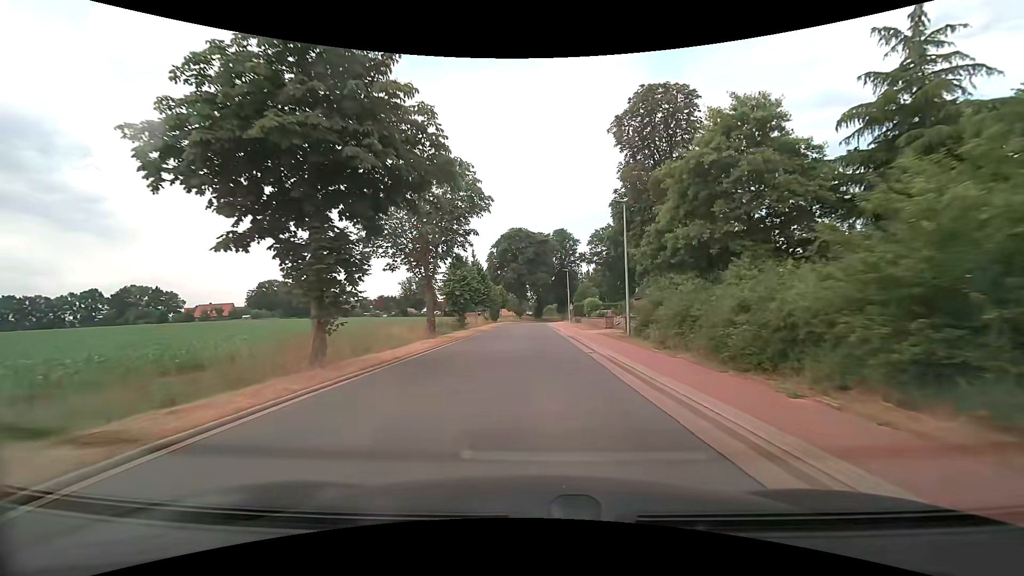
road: tertiary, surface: asphalt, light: Day
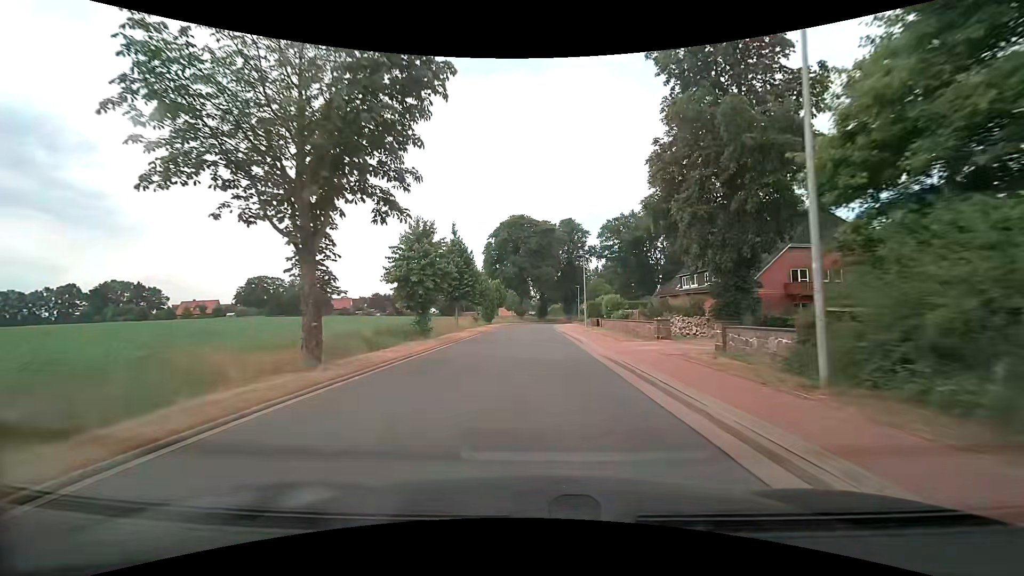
(-0.1, +14.9) m; -1°
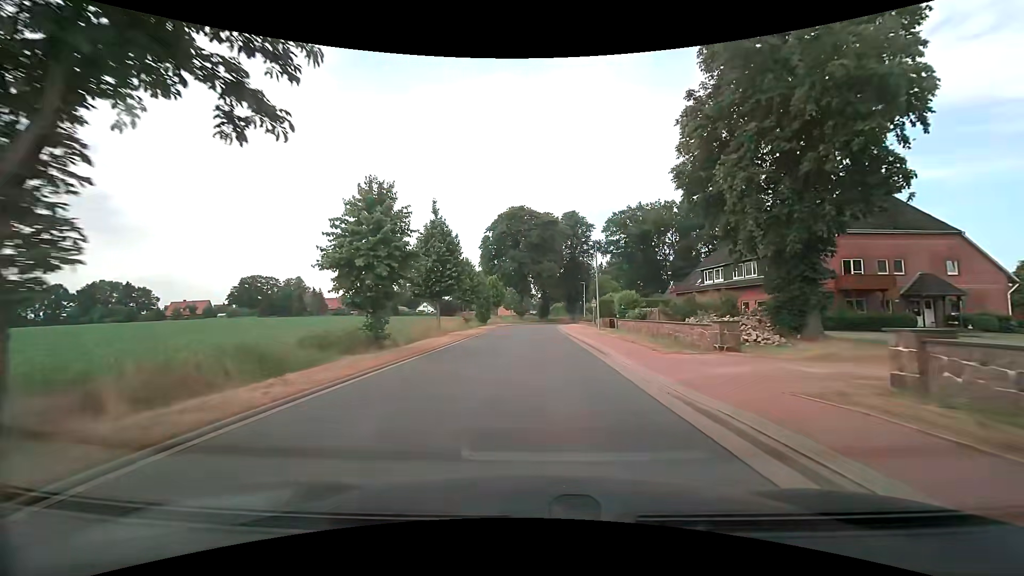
(0.0, +7.5) m; 0°
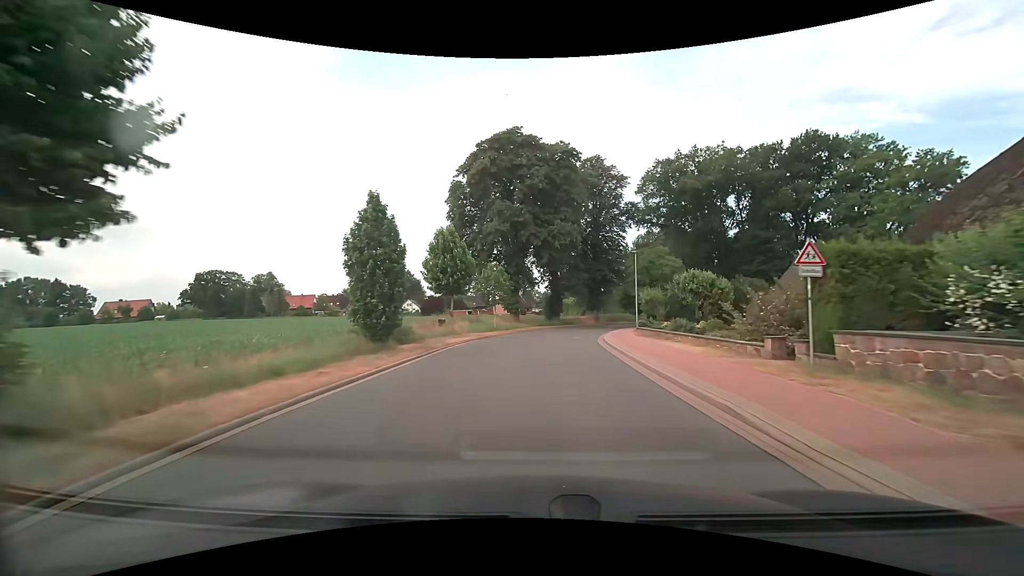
(-0.1, +37.3) m; 0°
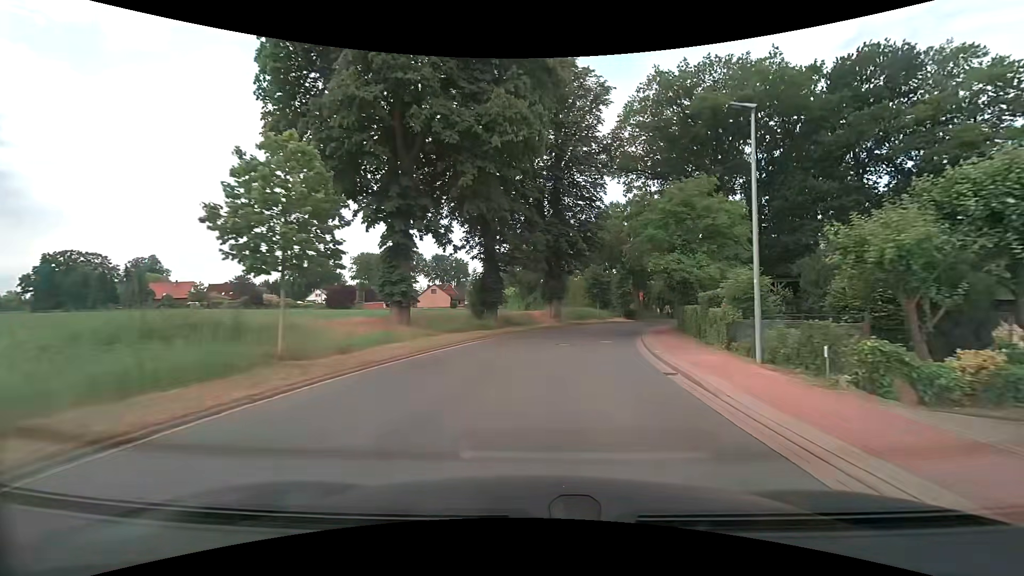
(+1.0, +28.8) m; +6°
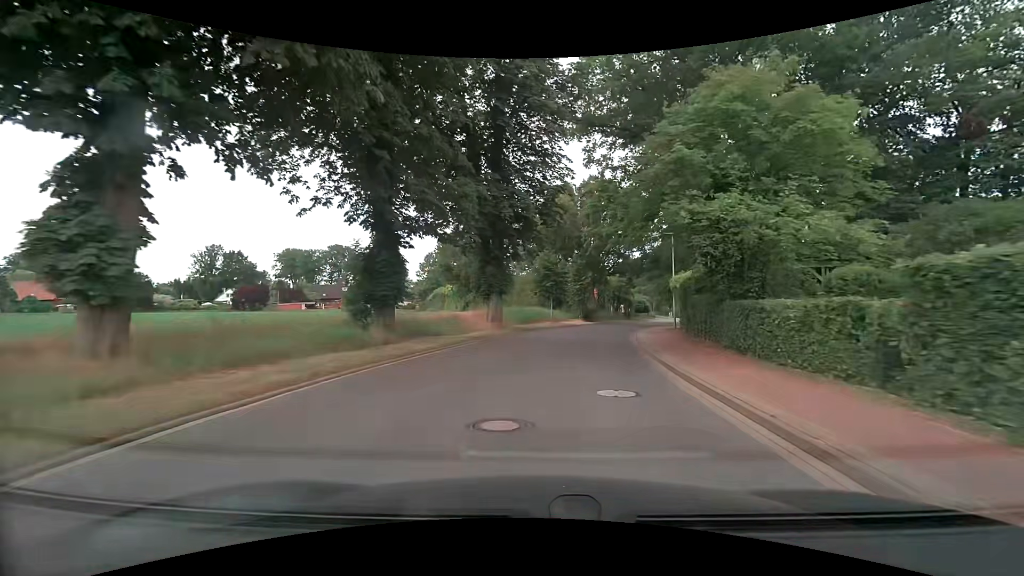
(+0.9, +14.0) m; +7°
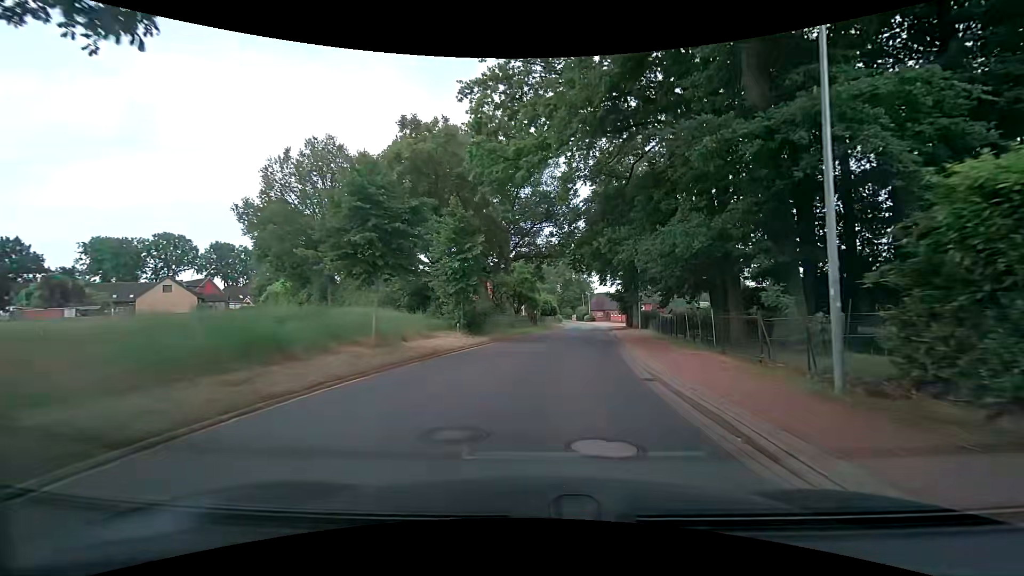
(+2.7, +26.2) m; +12°
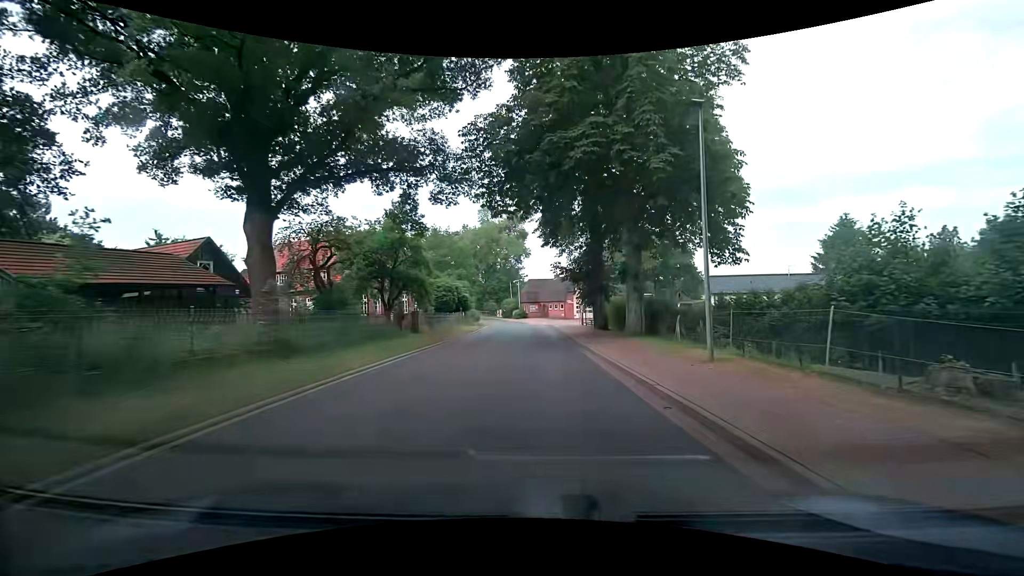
(+2.6, +30.7) m; +8°
(0, +10) (0, +20) (0, +30) (0, +40) (0, +50) (-1, +60) (-3, +70) (-6, +79) (-8, +89) (-11, +99) m
